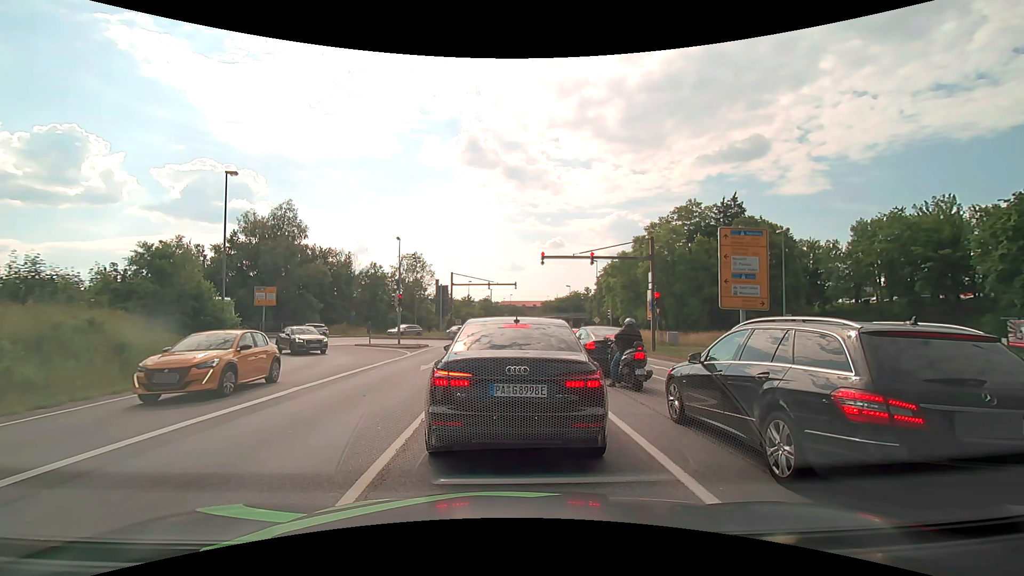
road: primary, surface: asphalt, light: Day
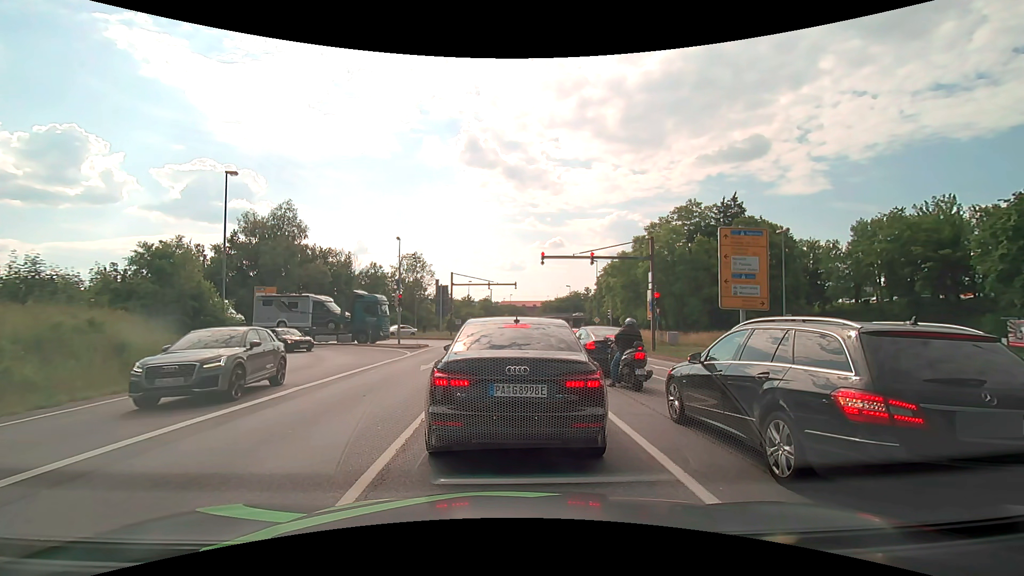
(0.0, 0.0) m; 0°
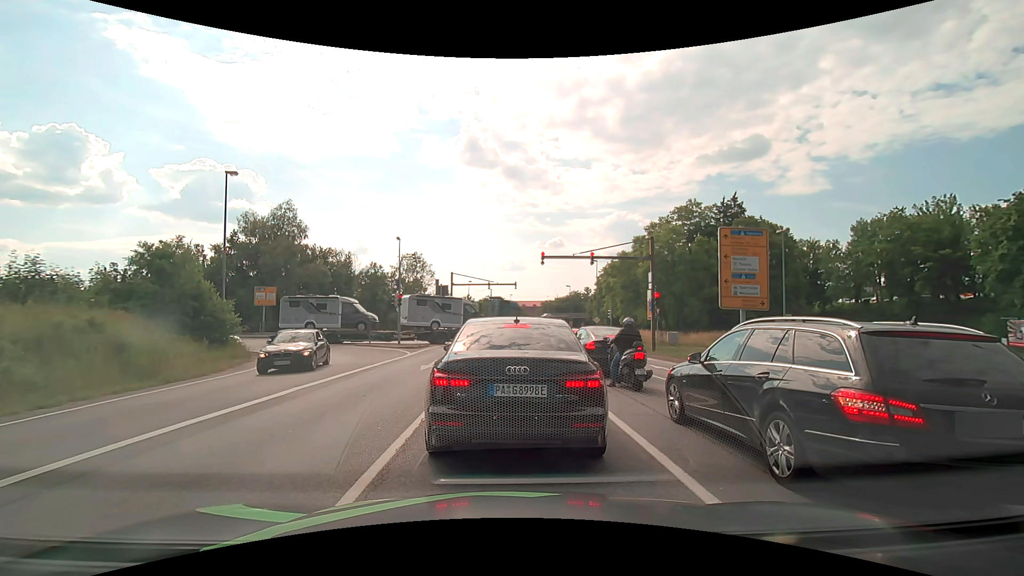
(0.0, 0.0) m; 0°
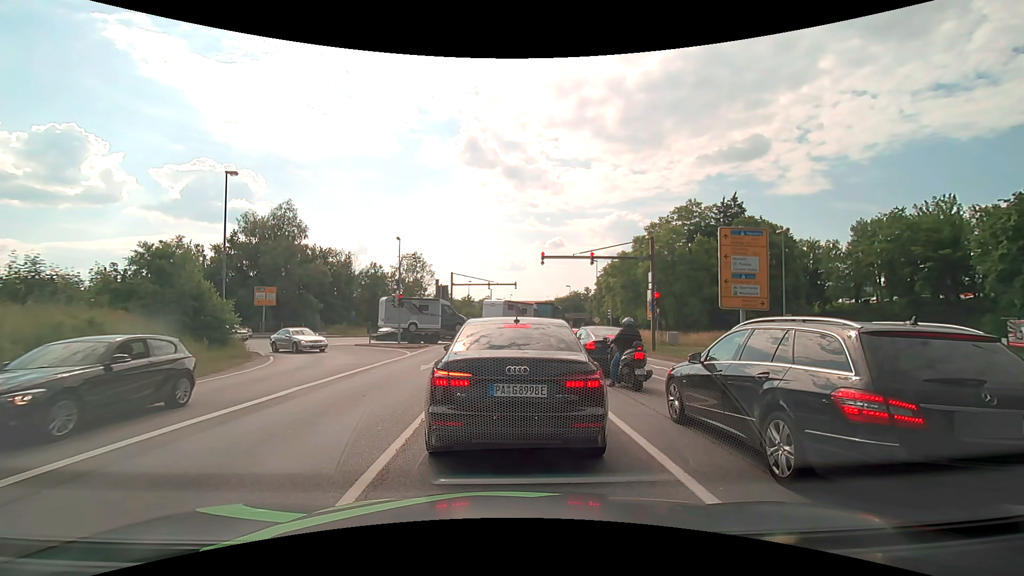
(0.0, 0.0) m; 0°
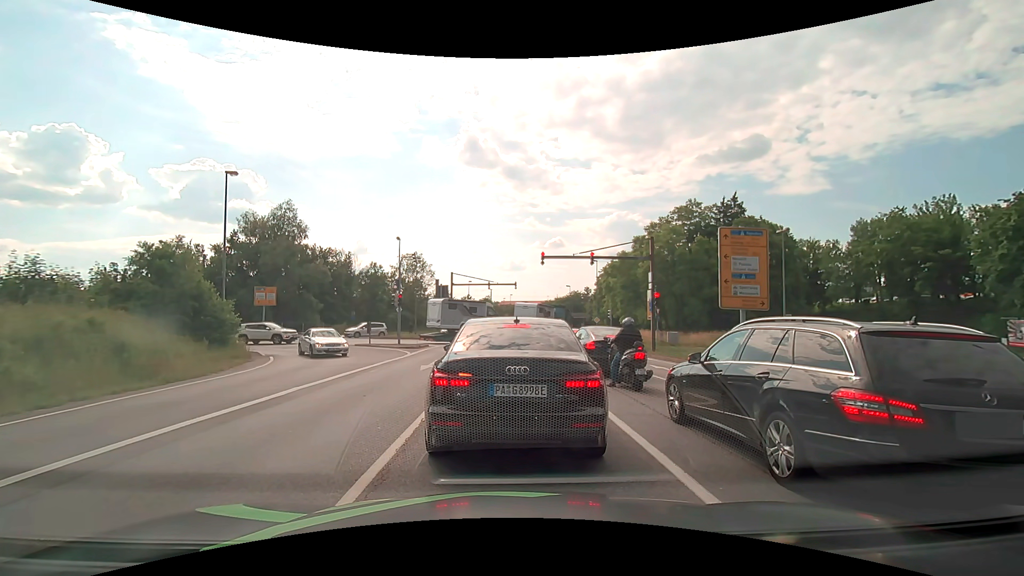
(0.0, 0.0) m; 0°
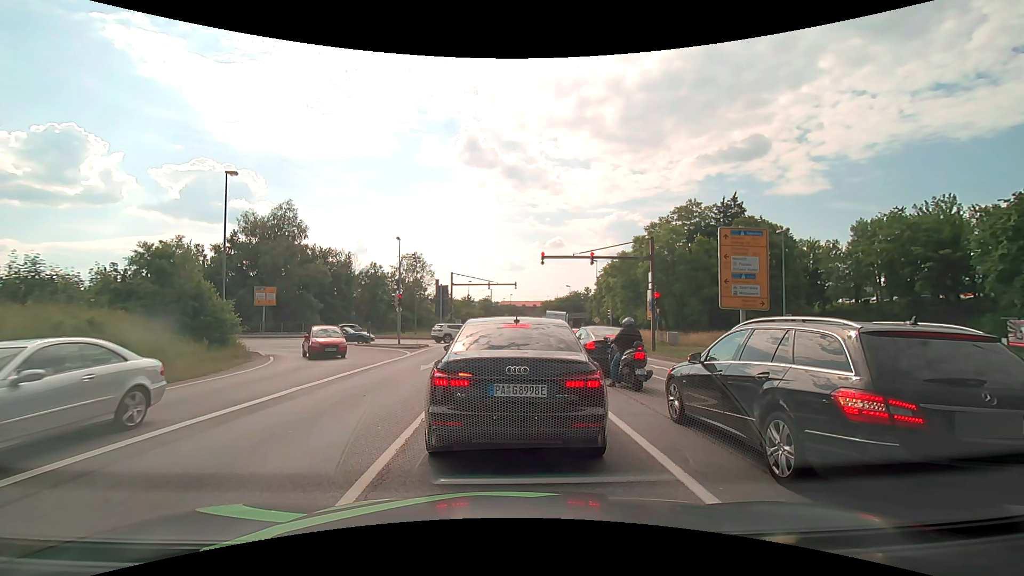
(0.0, 0.0) m; 0°
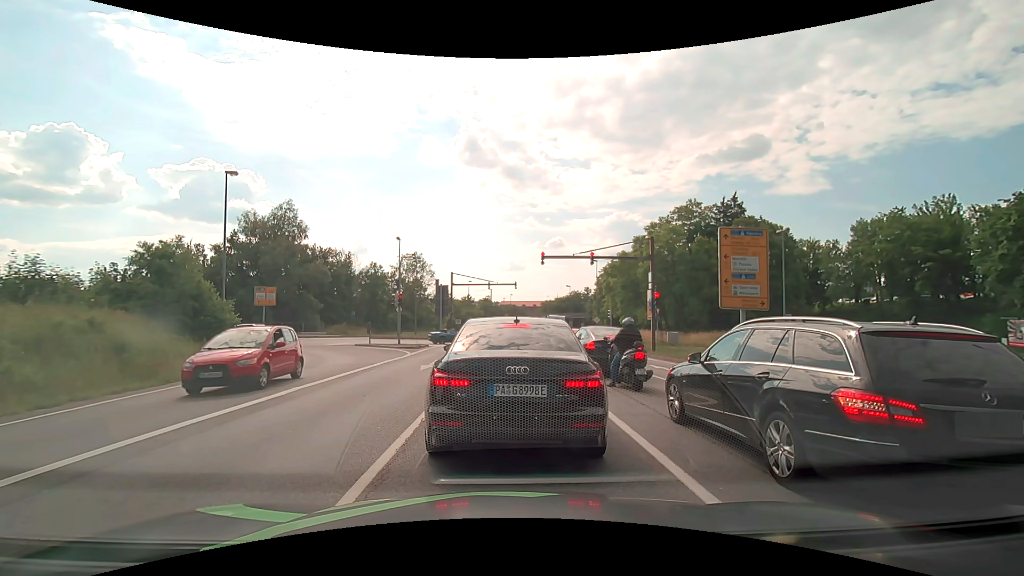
(0.0, 0.0) m; 0°
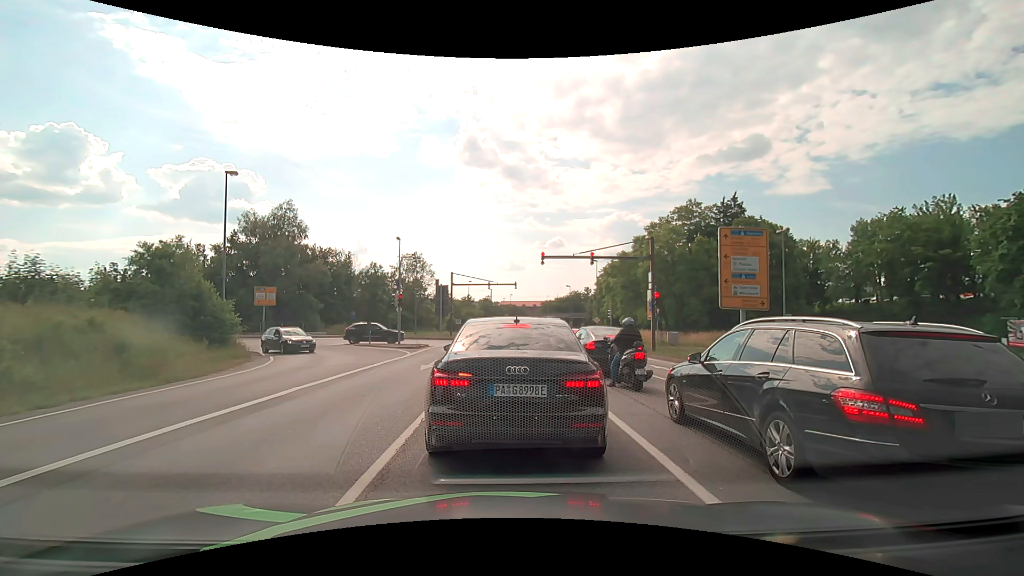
(0.0, 0.0) m; 0°
